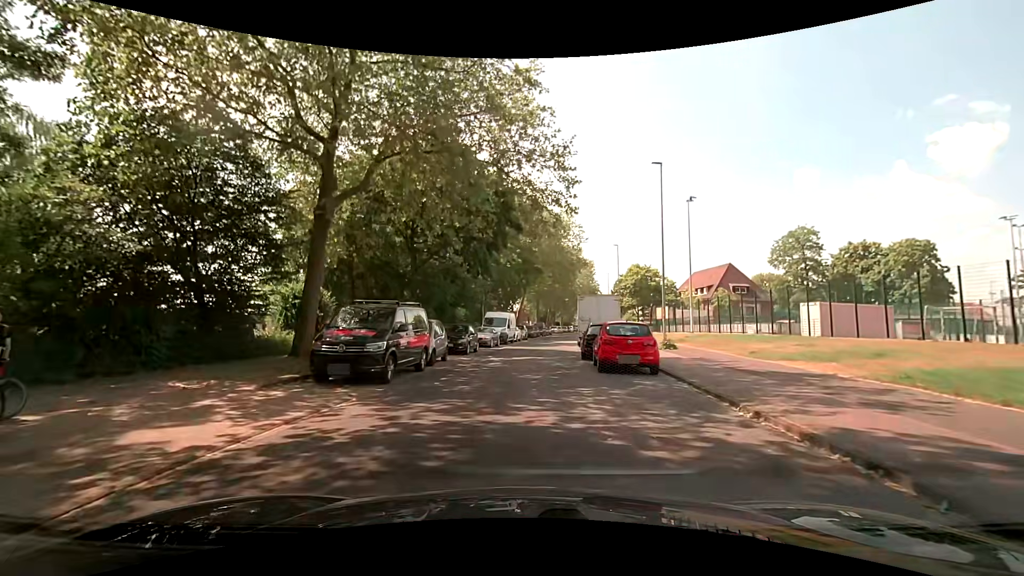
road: unclassified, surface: asphalt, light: Day
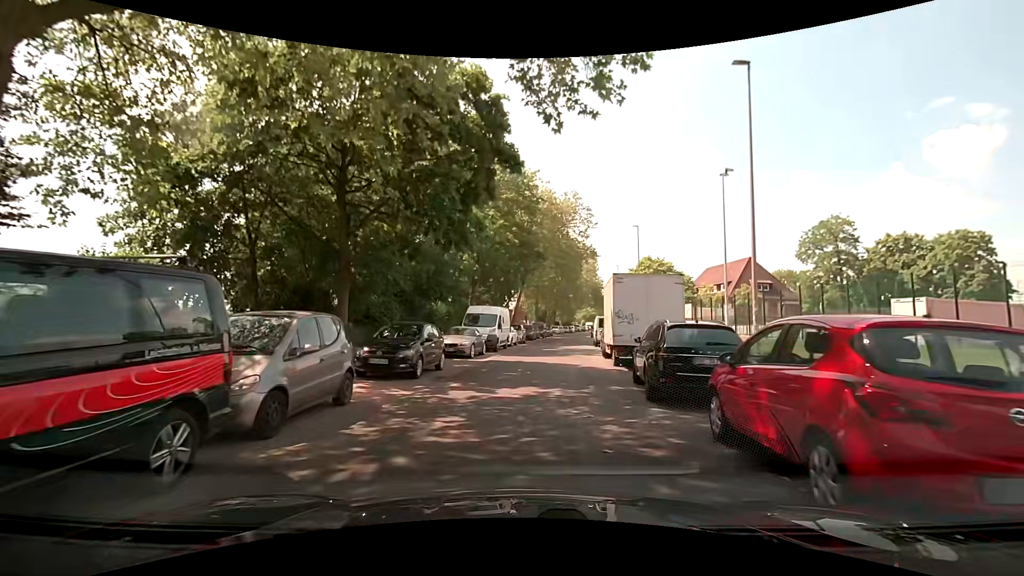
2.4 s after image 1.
(-0.1, +10.9) m; -1°
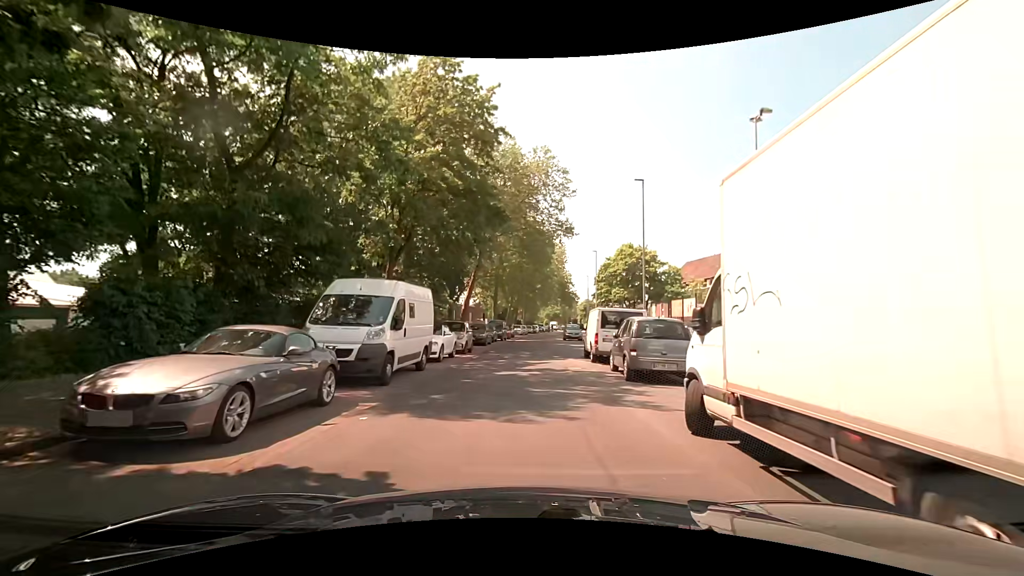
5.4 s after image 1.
(+0.8, +15.1) m; +5°
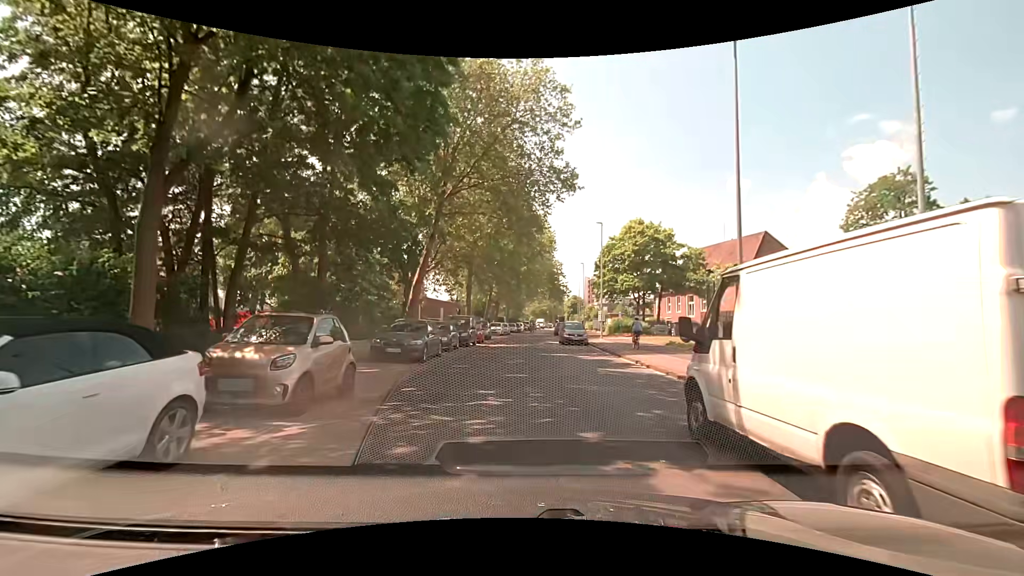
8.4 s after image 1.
(+0.4, +15.7) m; +2°
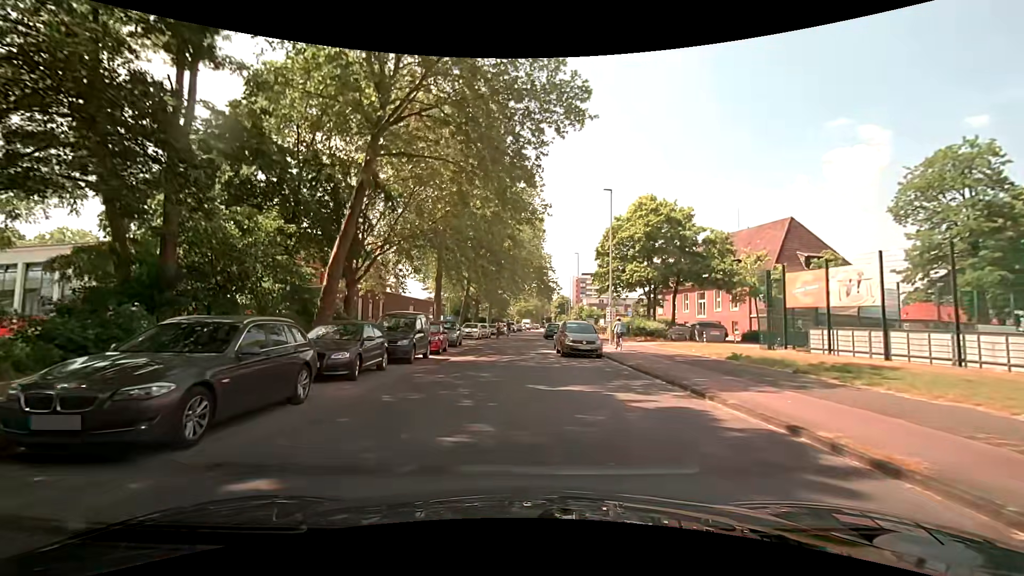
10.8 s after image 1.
(+0.2, +11.4) m; +2°
(0, +10) (0, +20) (0, +30) (0, +40) (0, +50) (0, +60) (+1, +70) (+1, +80) (+2, +90) (+2, +100) m
